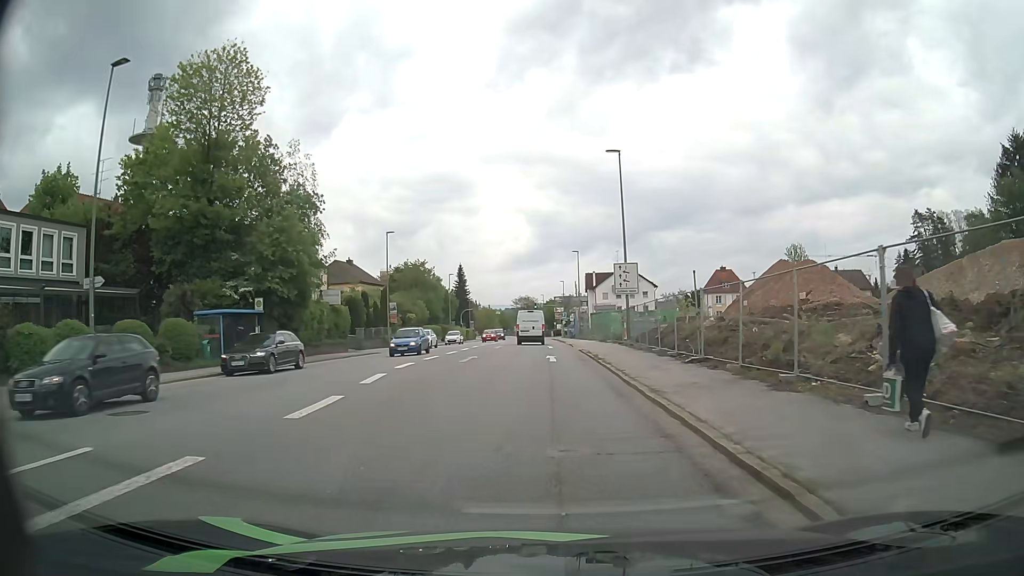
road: tertiary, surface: asphalt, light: Day
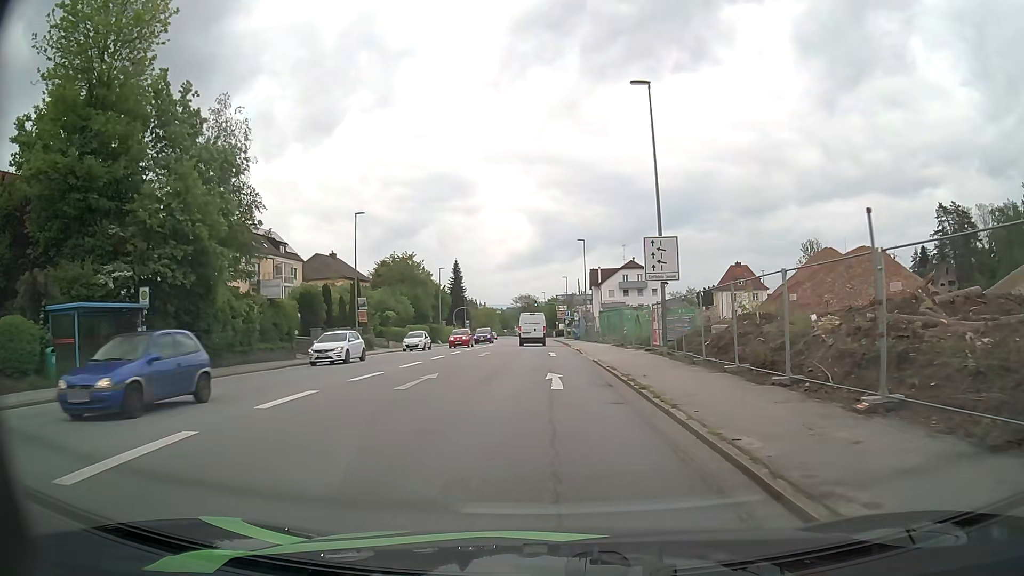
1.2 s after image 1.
(0.0, +10.6) m; 0°
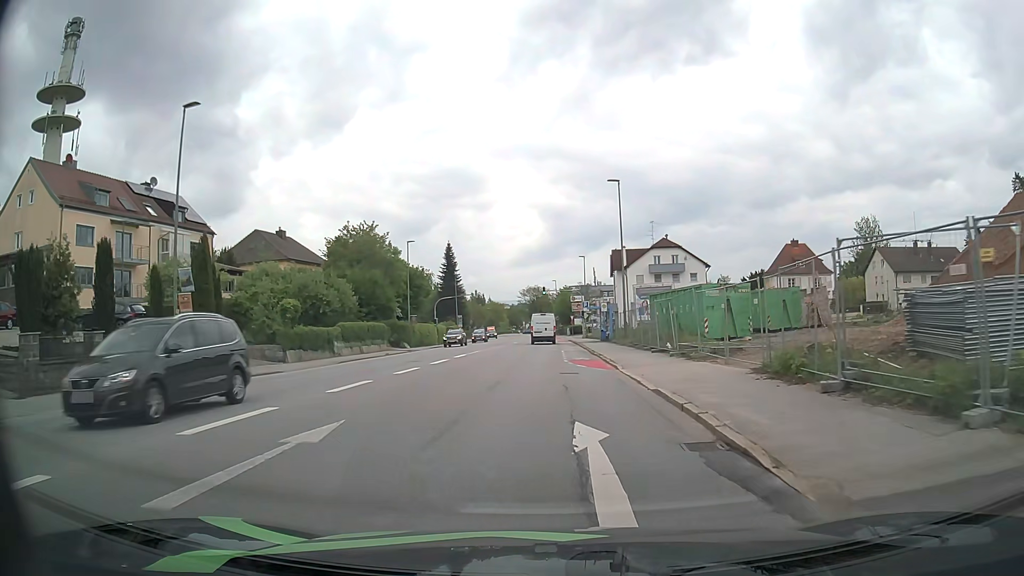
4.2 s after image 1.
(-0.2, +26.9) m; -1°
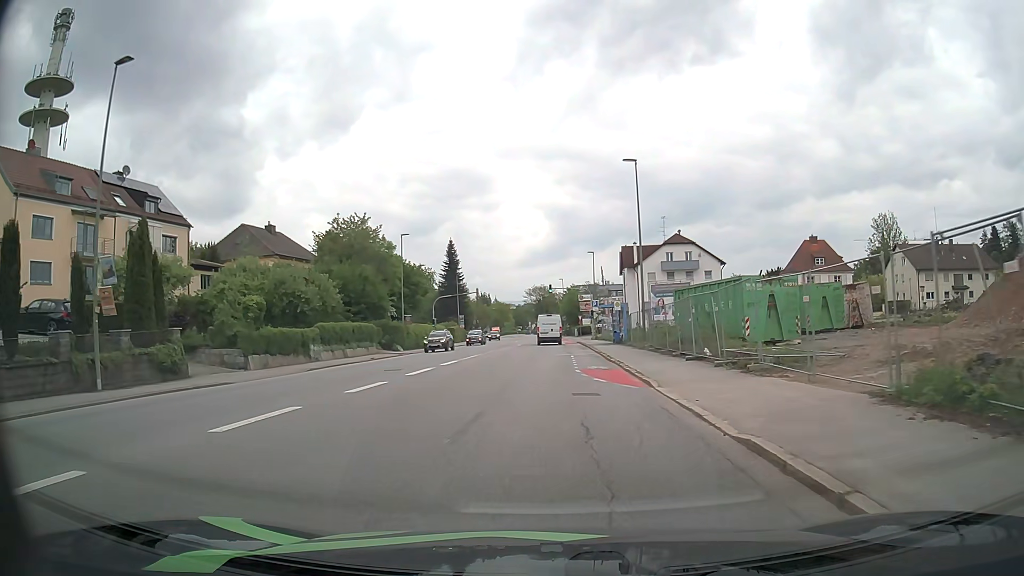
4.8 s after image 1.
(0.0, +5.6) m; 0°
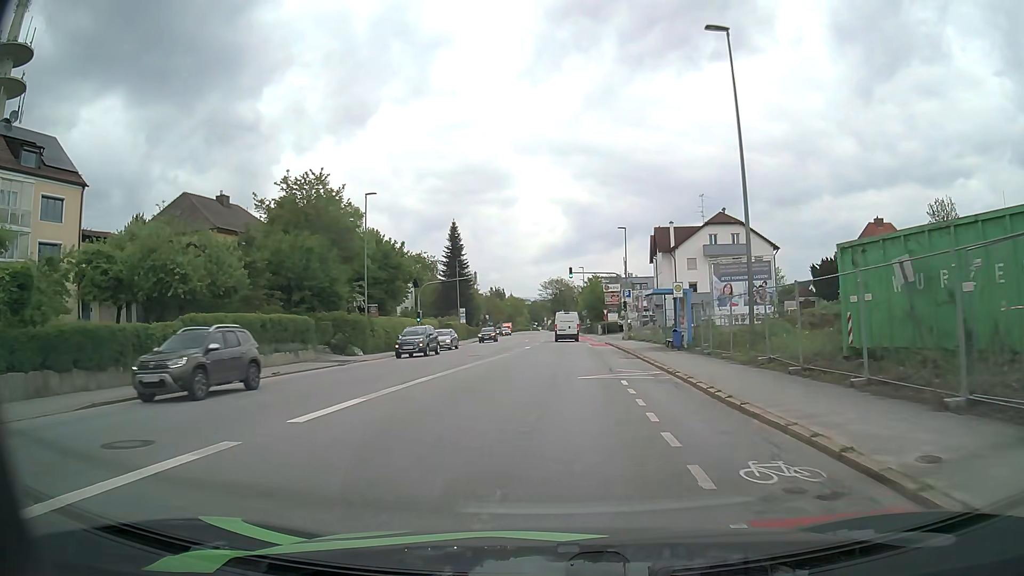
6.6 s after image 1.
(-0.5, +17.2) m; -2°
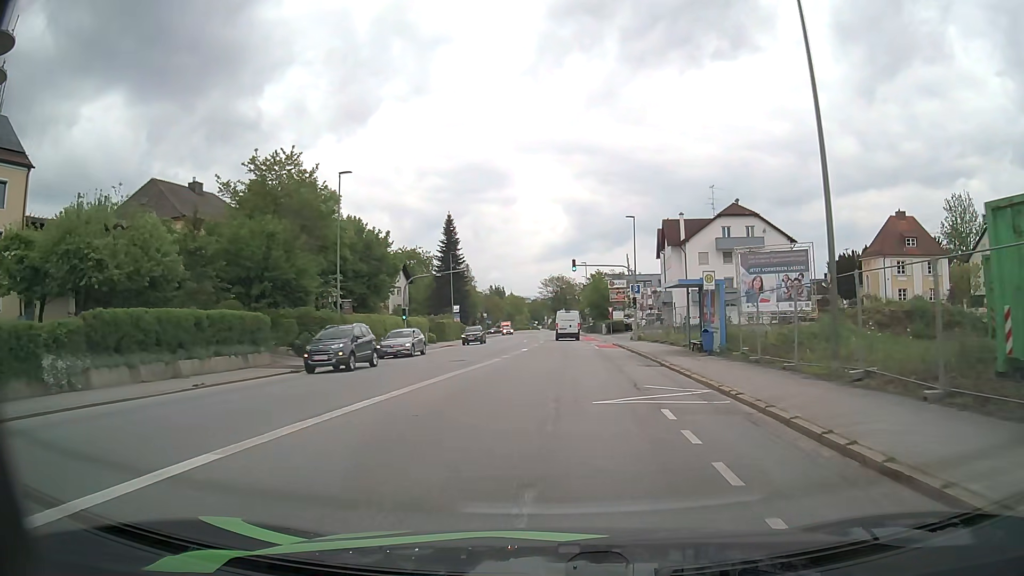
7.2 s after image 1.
(0.0, +5.9) m; 0°
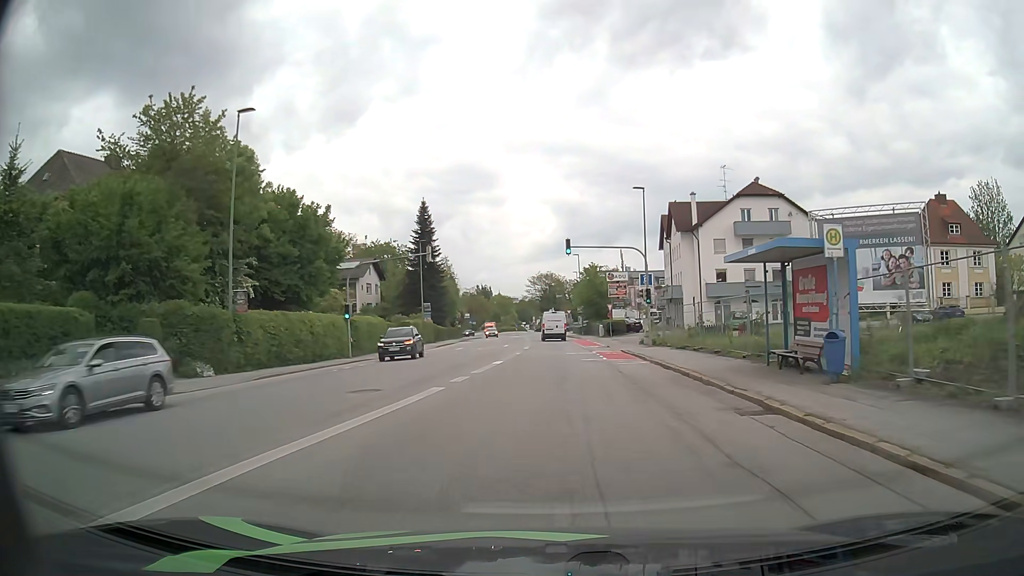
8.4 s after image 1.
(+0.1, +12.2) m; +1°
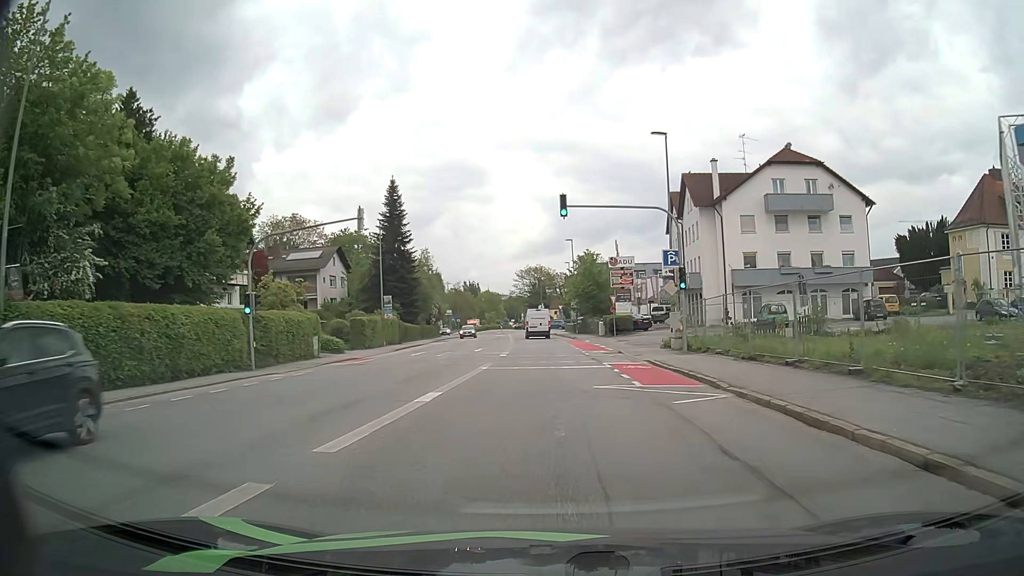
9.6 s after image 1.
(+0.1, +12.4) m; +1°
(0, +10) (0, +20) (0, +30) (0, +40) (-1, +50) (-1, +60) (-2, +70) (-2, +80) (-3, +90) (-3, +100) m
